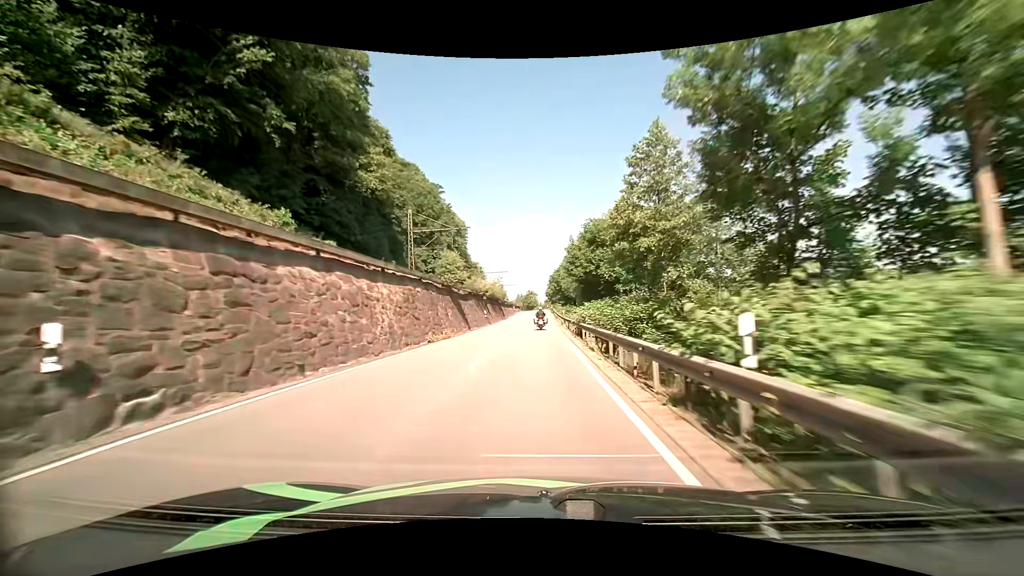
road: primary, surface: asphalt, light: Day
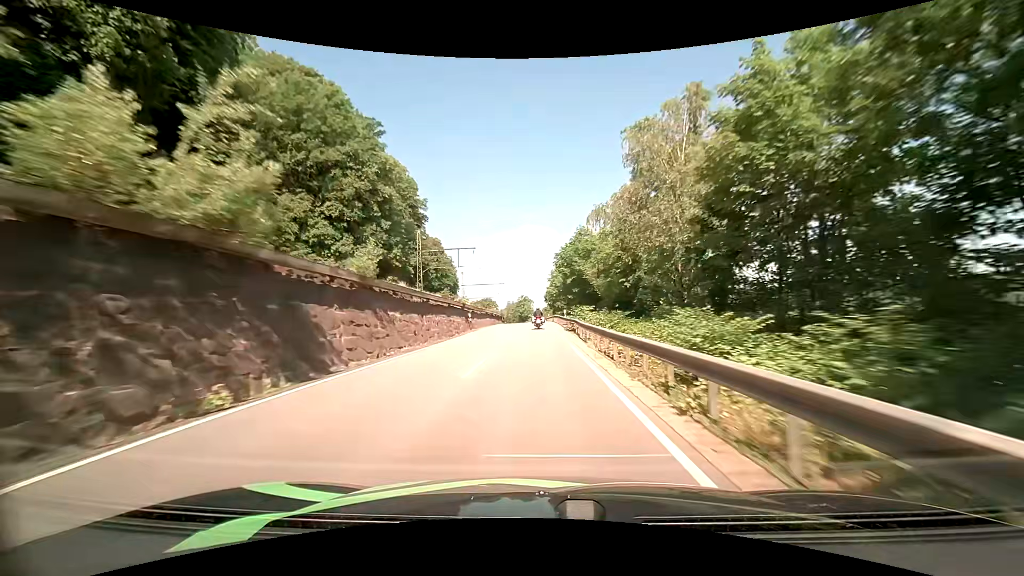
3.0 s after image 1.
(+0.3, +61.0) m; 0°
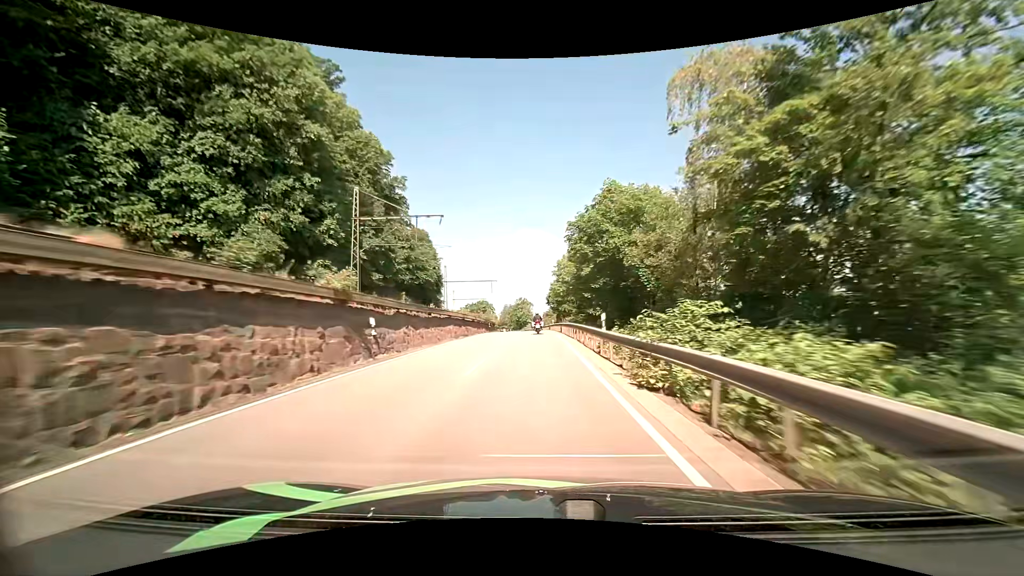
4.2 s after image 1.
(+0.1, +23.8) m; 0°
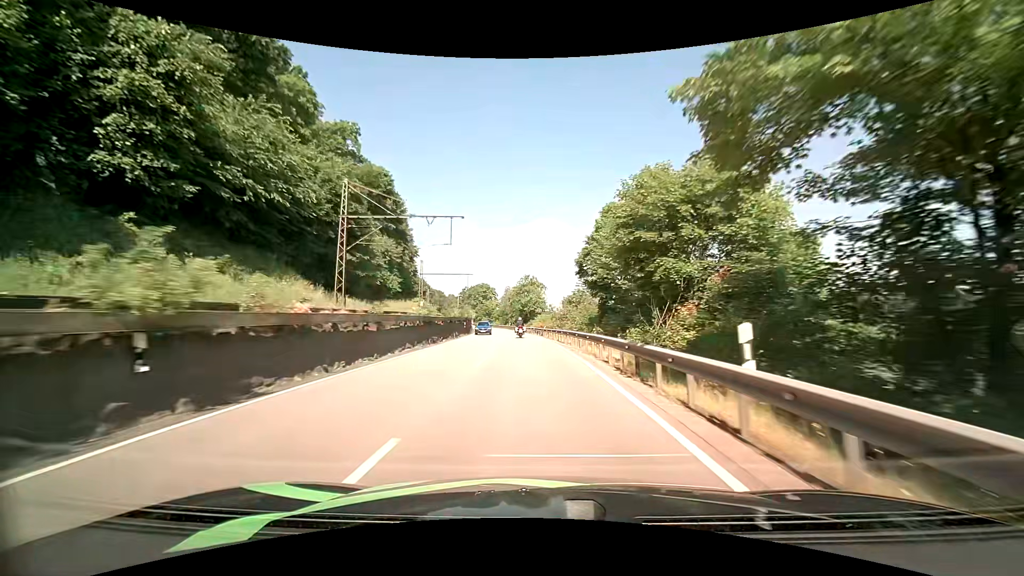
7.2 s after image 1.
(-0.3, +56.8) m; -1°
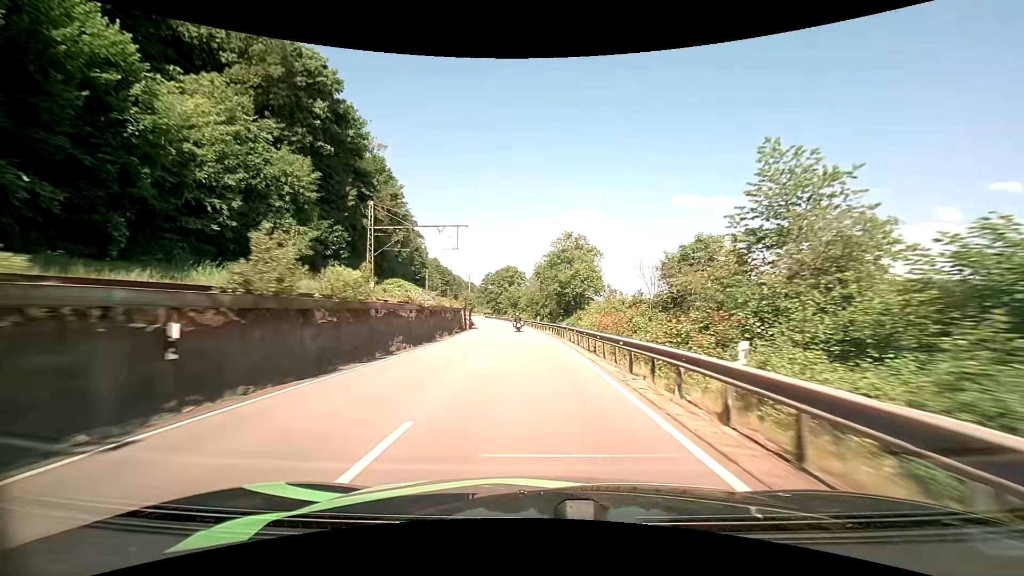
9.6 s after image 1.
(-1.6, +47.2) m; -4°
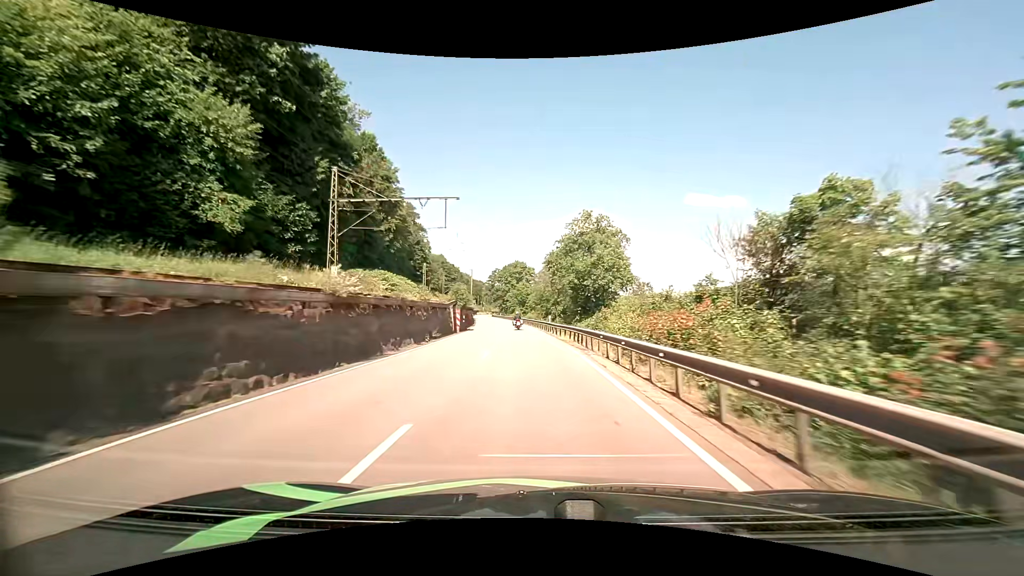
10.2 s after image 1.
(-0.1, +12.3) m; -1°
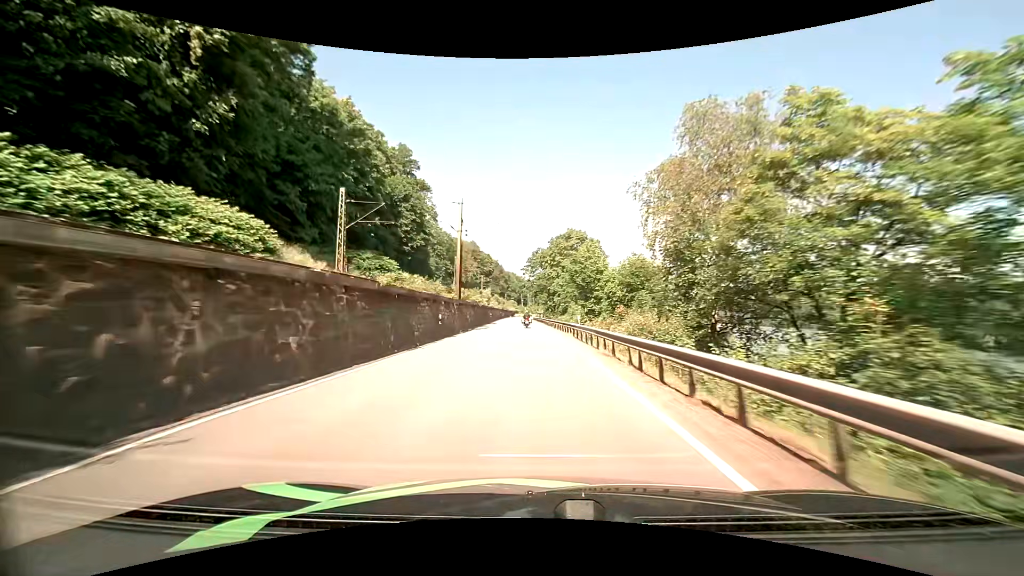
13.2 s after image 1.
(-3.3, +62.5) m; -6°
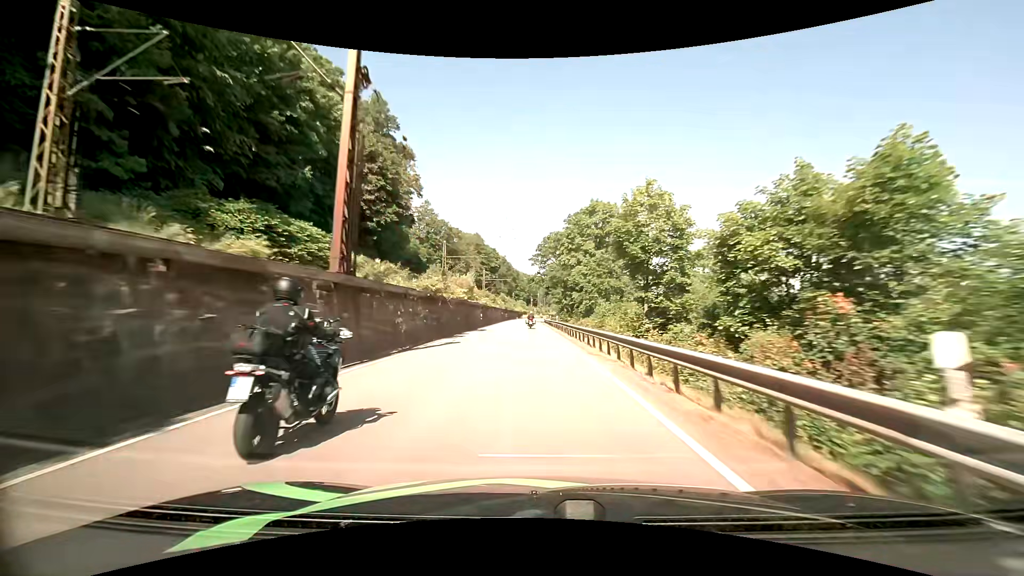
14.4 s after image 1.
(-0.3, +25.3) m; -1°
(0, +10) (0, +20) (0, +30) (-1, +40) (-1, +50) (-1, +60) (-1, +70) (-1, +80) (-1, +90) (-1, +100) m
